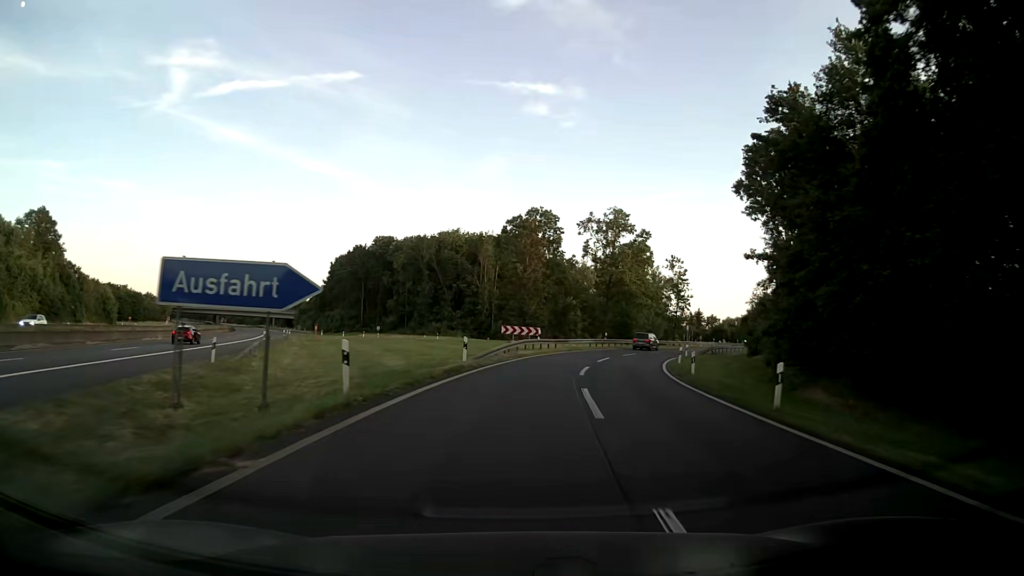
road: motorway_link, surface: asphalt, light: Day
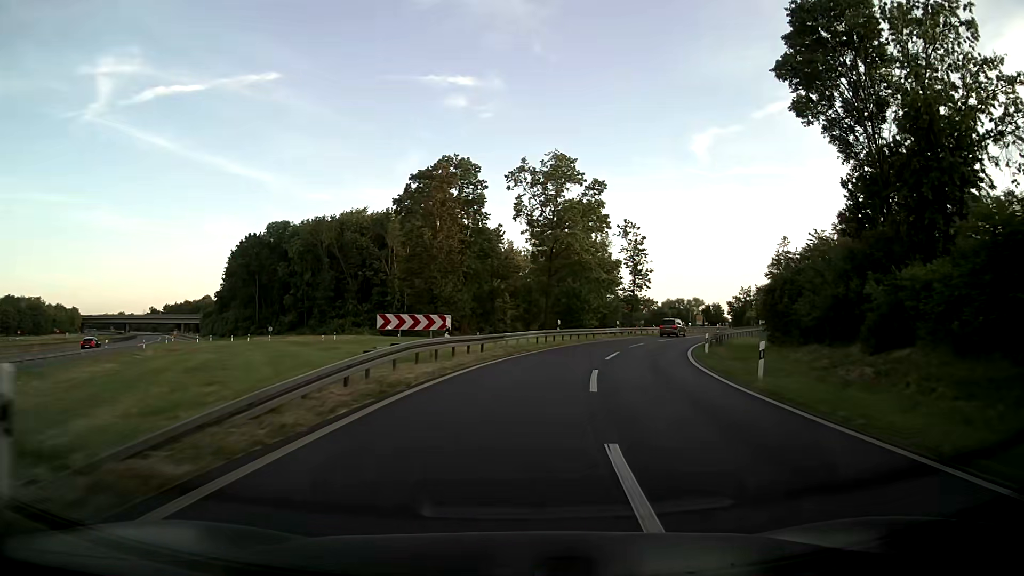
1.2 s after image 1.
(+1.1, +21.4) m; +6°
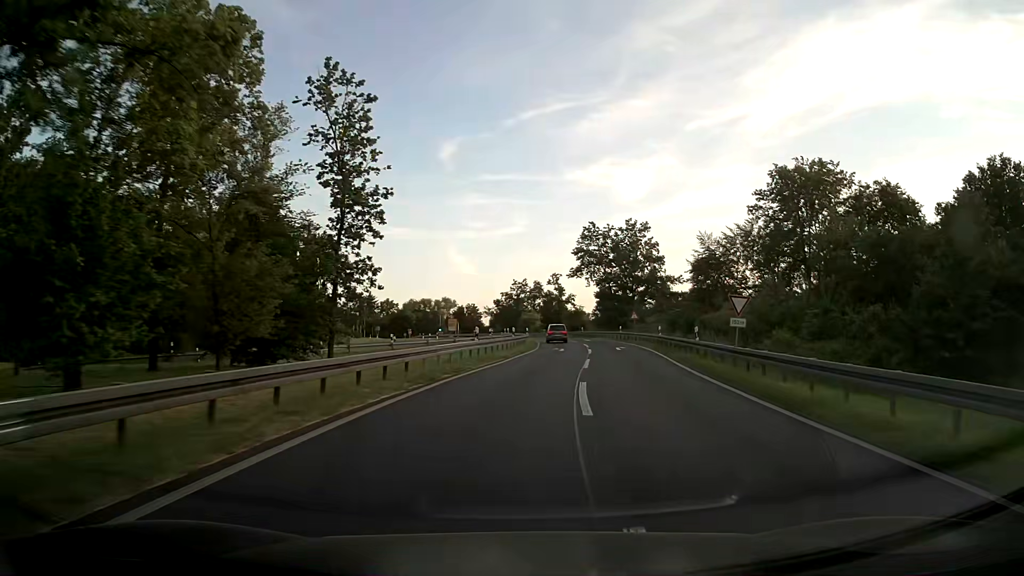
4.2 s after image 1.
(+10.1, +49.7) m; +22°
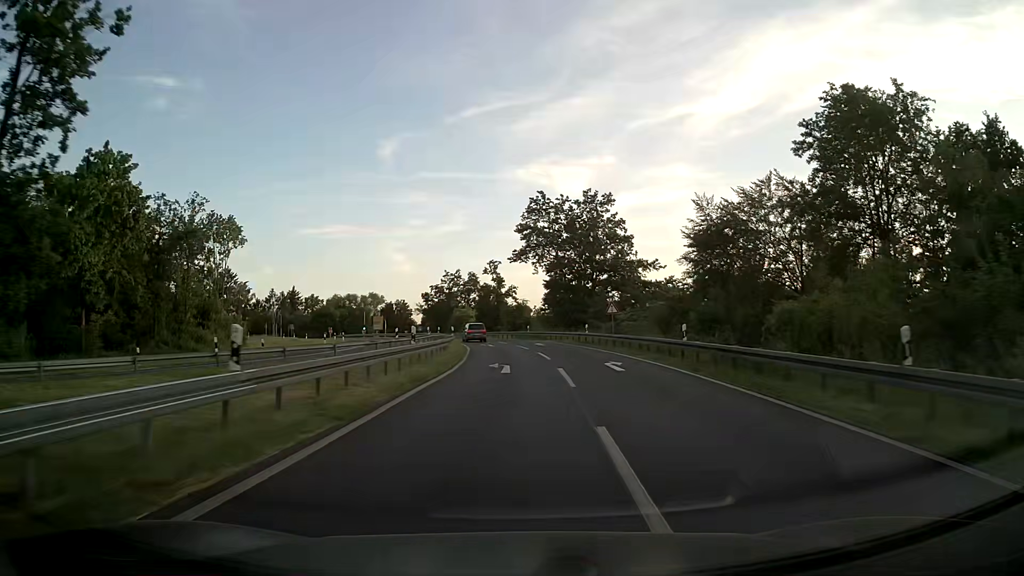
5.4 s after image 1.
(+0.9, +19.3) m; +5°
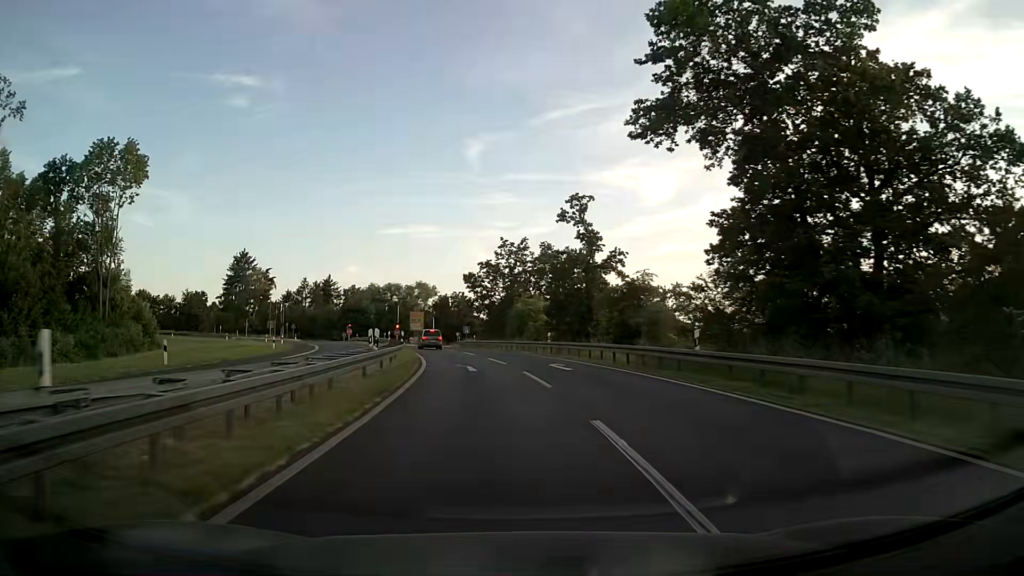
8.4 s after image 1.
(-1.2, +46.8) m; -7°
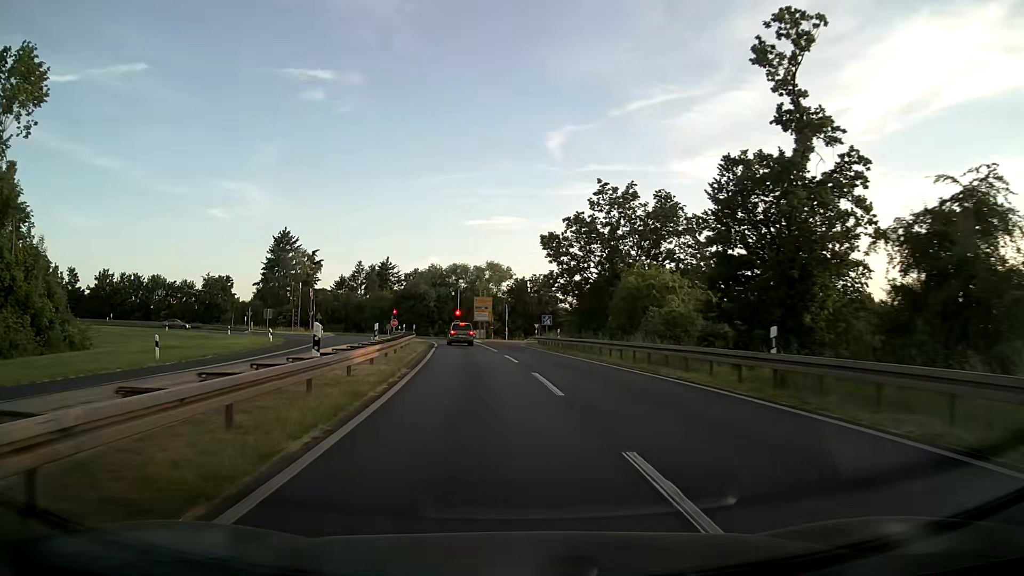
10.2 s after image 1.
(-1.5, +26.4) m; -7°
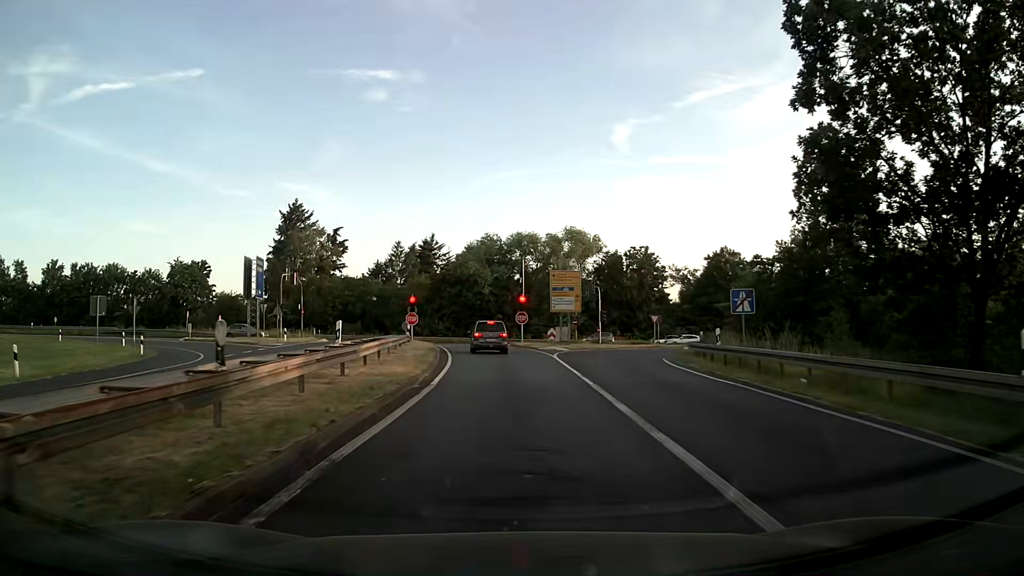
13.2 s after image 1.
(-2.6, +36.1) m; -6°
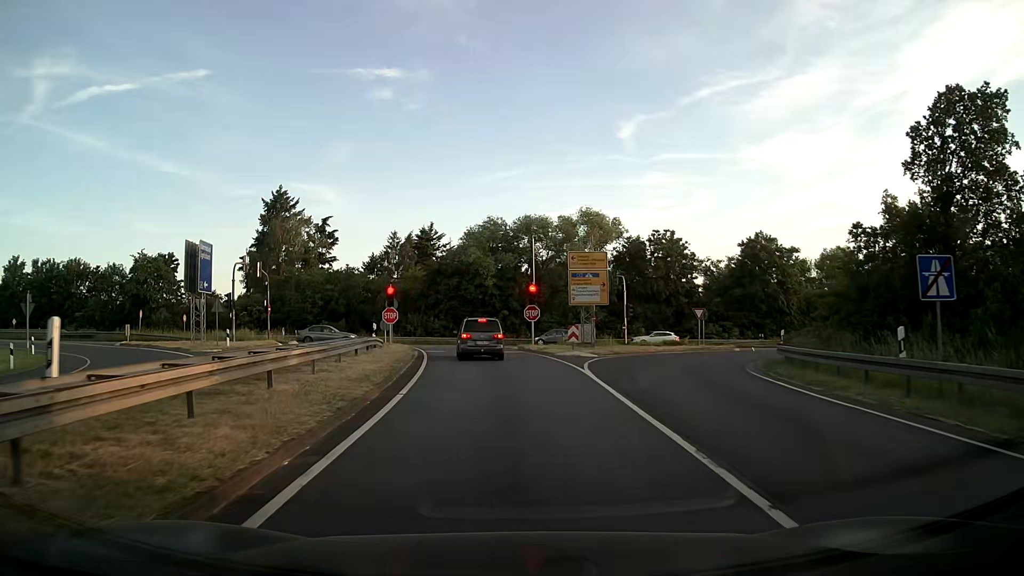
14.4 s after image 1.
(0.0, +11.2) m; 0°
